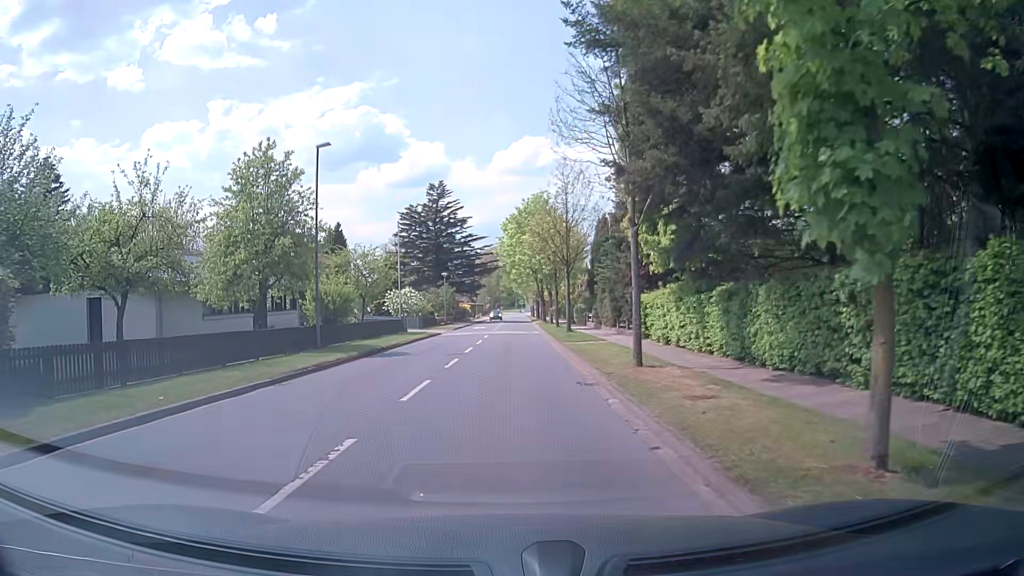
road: tertiary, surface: asphalt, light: Day
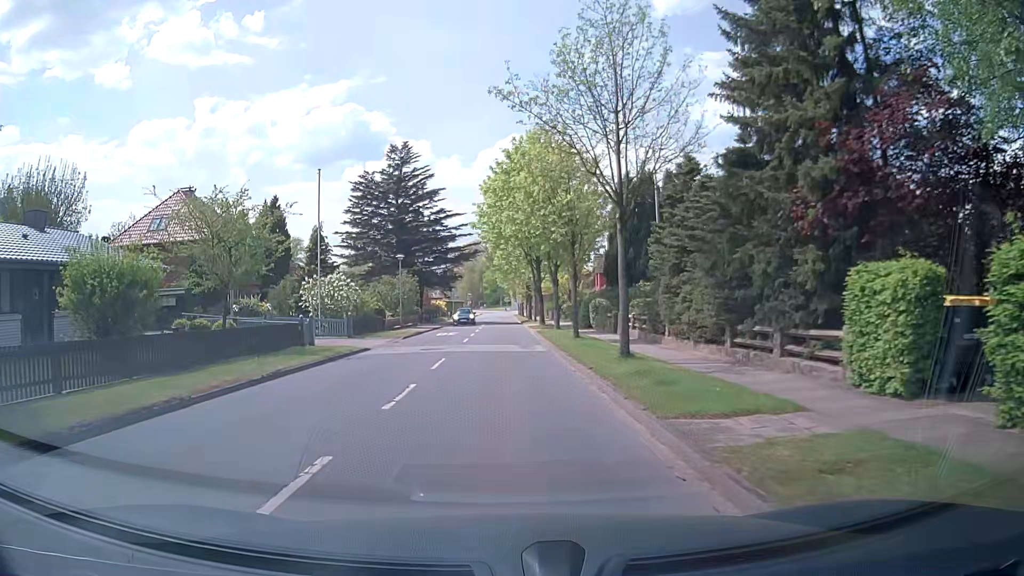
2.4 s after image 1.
(0.0, +19.0) m; 0°
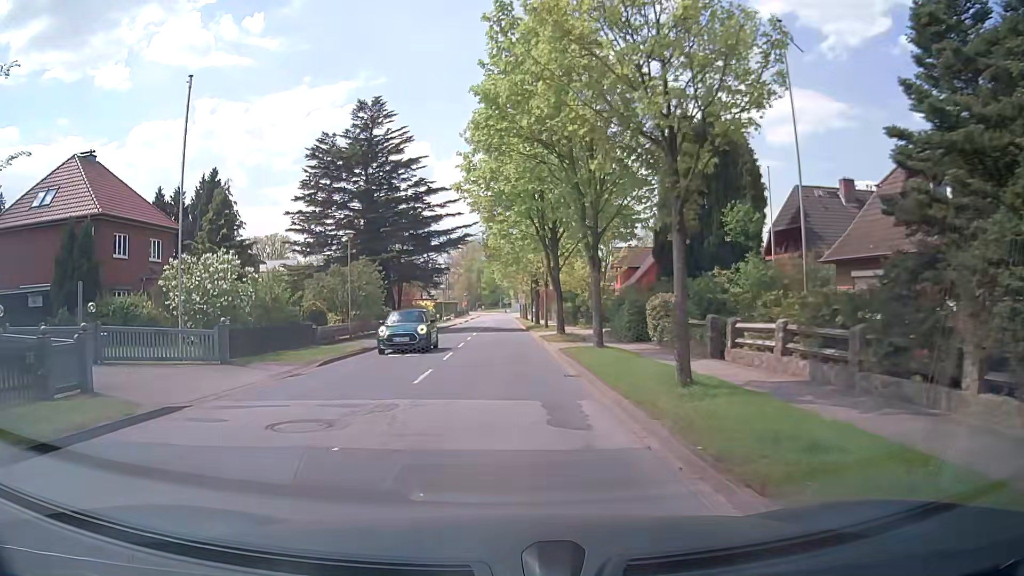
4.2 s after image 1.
(+0.1, +14.7) m; +1°
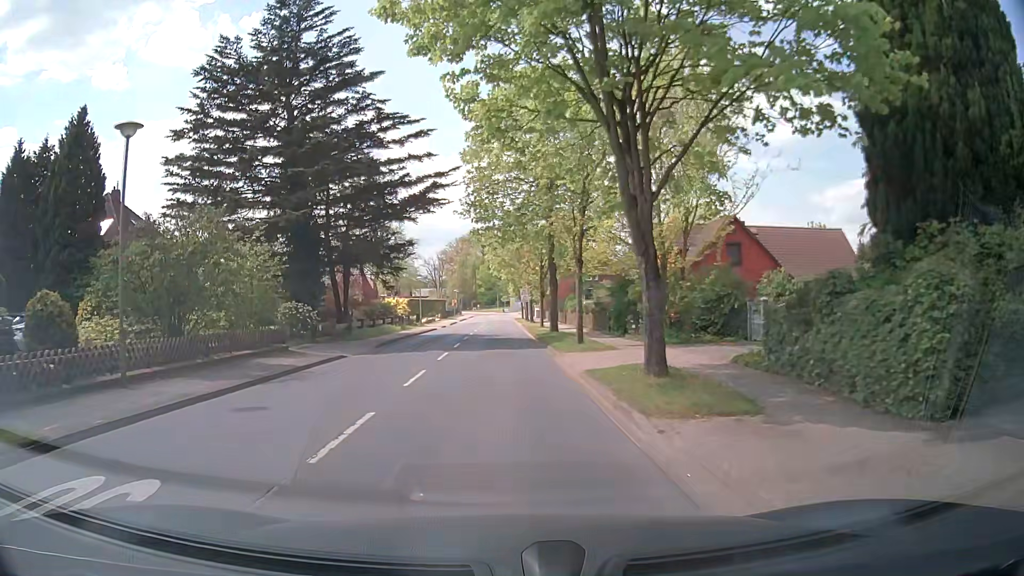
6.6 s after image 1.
(-0.2, +18.6) m; -1°
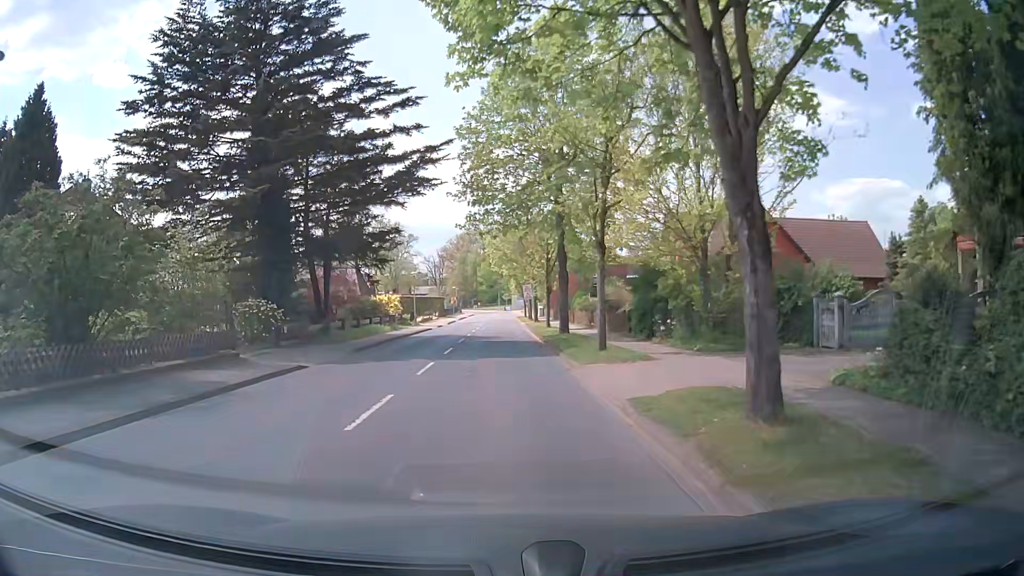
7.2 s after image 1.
(0.0, +4.5) m; 0°
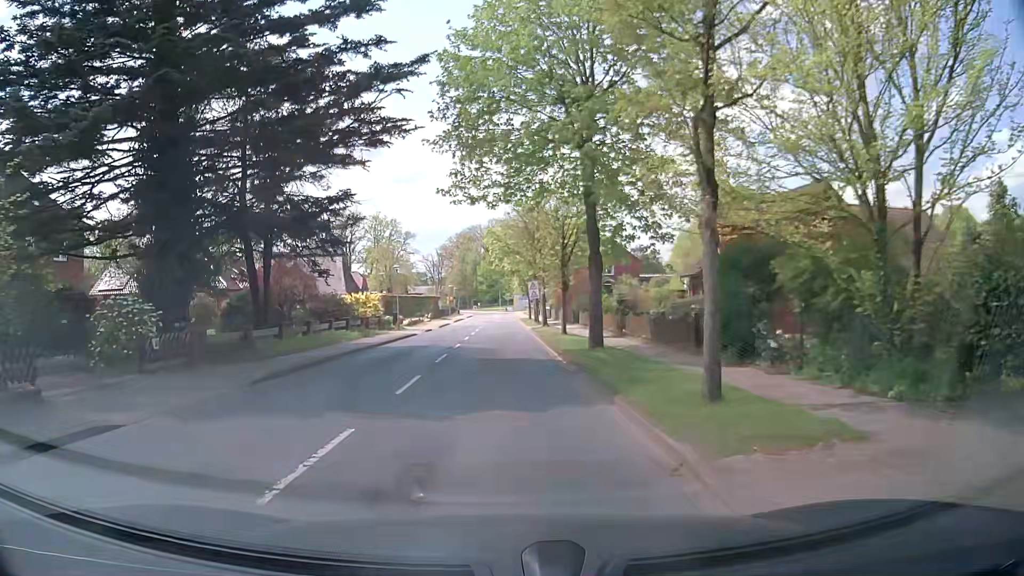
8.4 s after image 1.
(0.0, +8.9) m; 0°
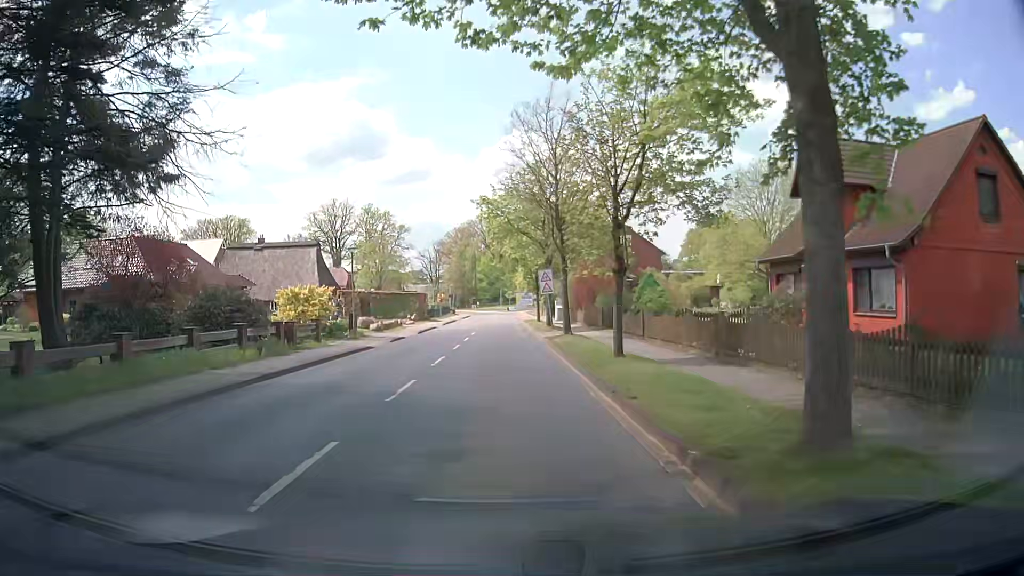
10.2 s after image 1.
(0.0, +13.2) m; 0°
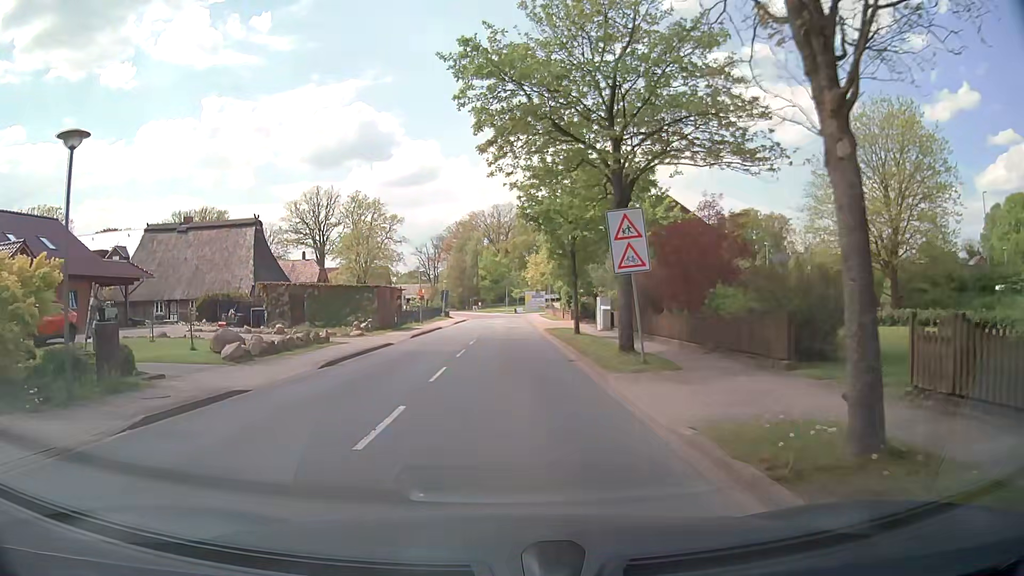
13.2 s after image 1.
(-0.4, +21.3) m; -1°
(0, +10) (0, +20) (0, +30) (0, +40) (+1, +50) (+1, +60) (+1, +70) (+1, +80) (0, +90) (-2, +100) m
